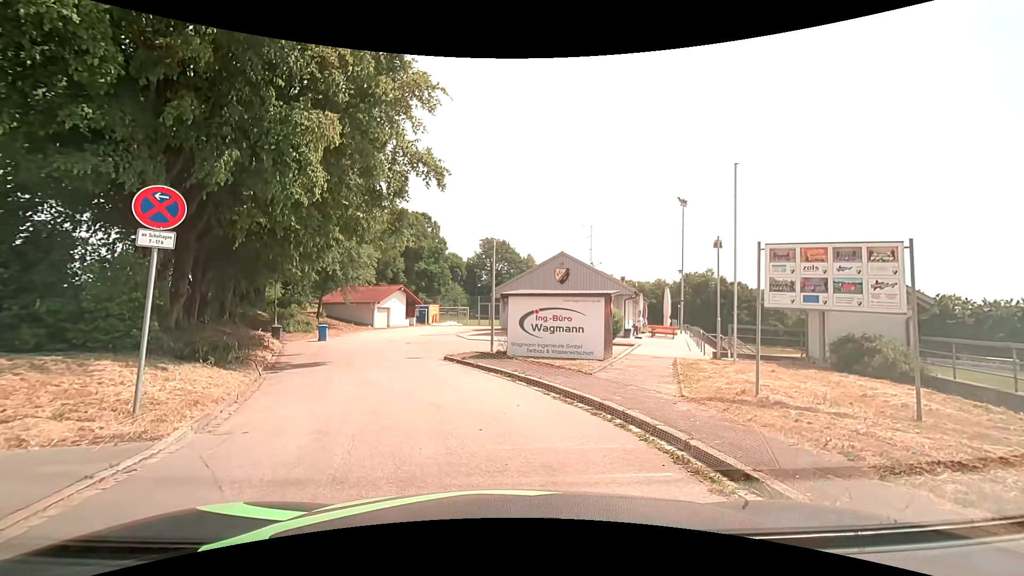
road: service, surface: asphalt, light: Day
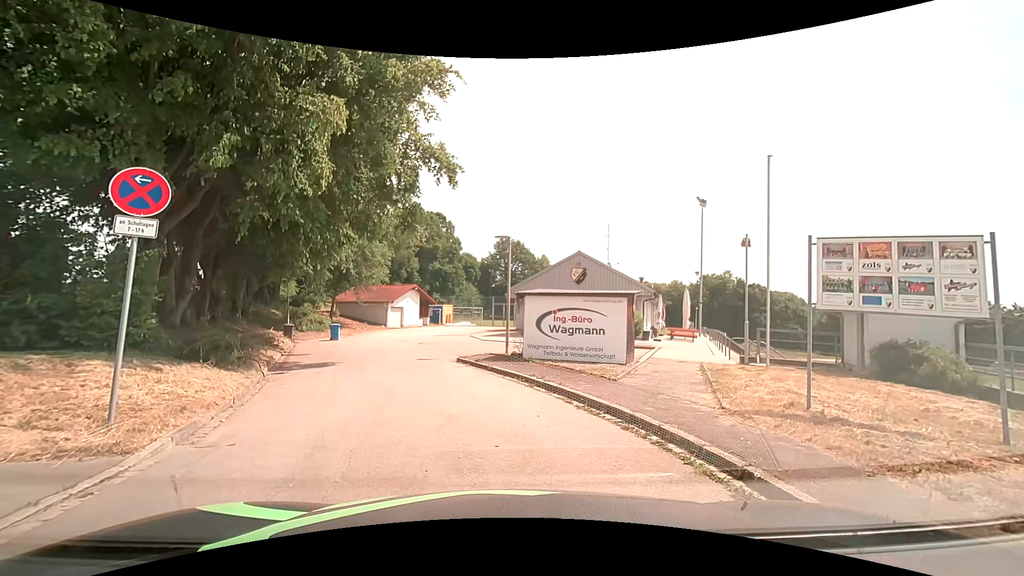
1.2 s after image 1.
(0.0, +0.8) m; 0°
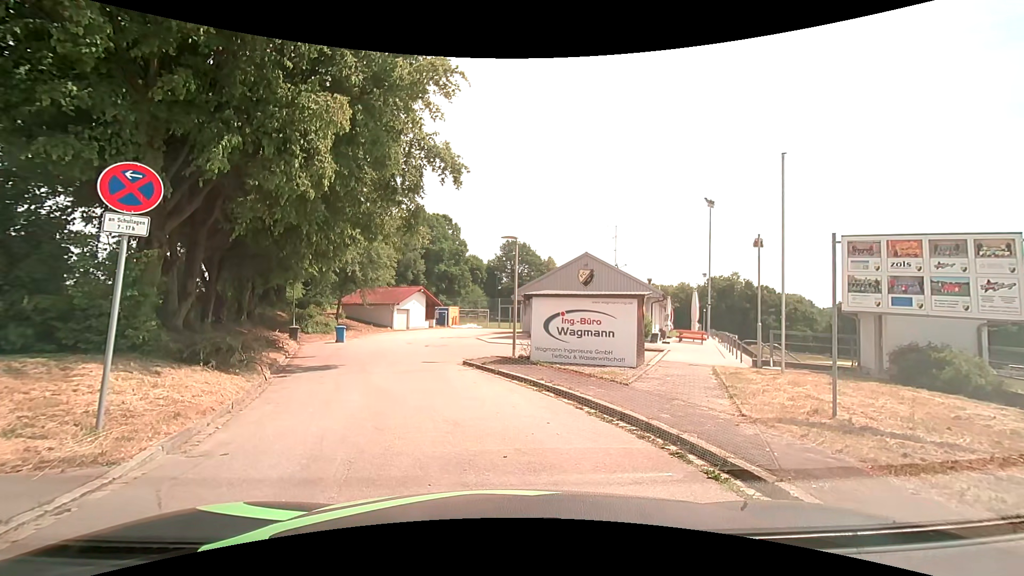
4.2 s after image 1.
(0.0, +0.4) m; 0°
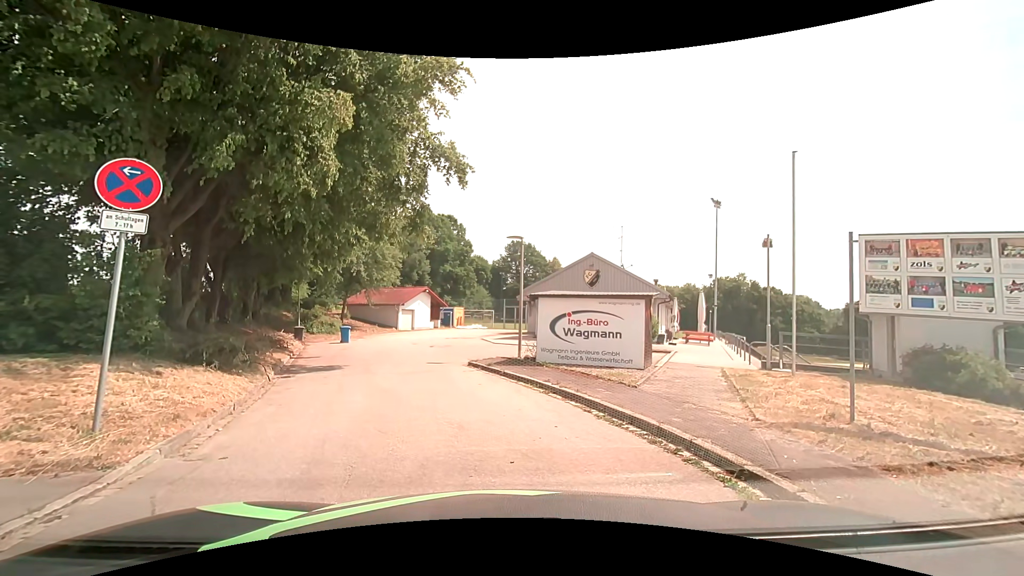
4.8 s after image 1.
(0.0, +0.2) m; 0°
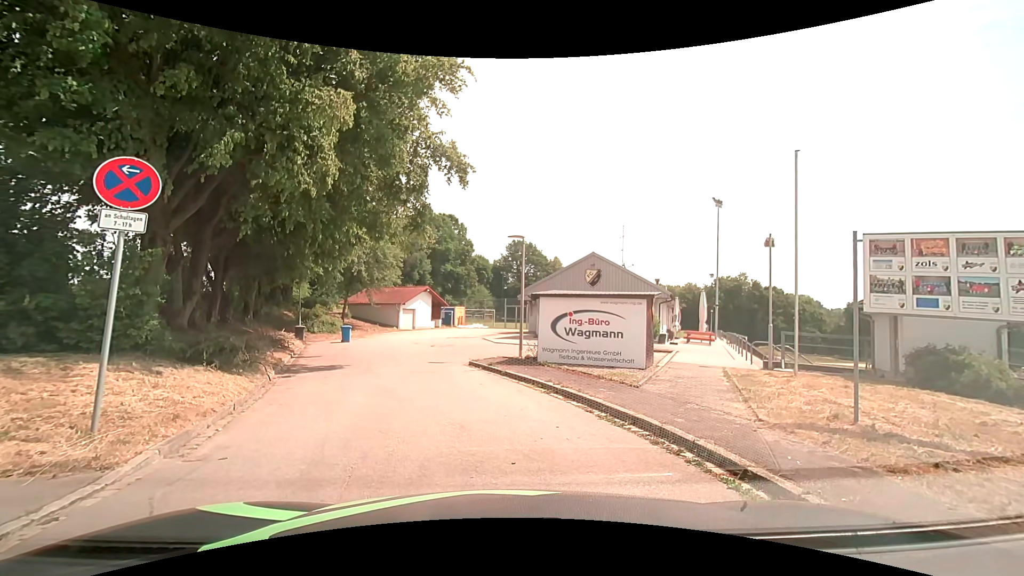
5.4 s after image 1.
(0.0, +0.1) m; 0°
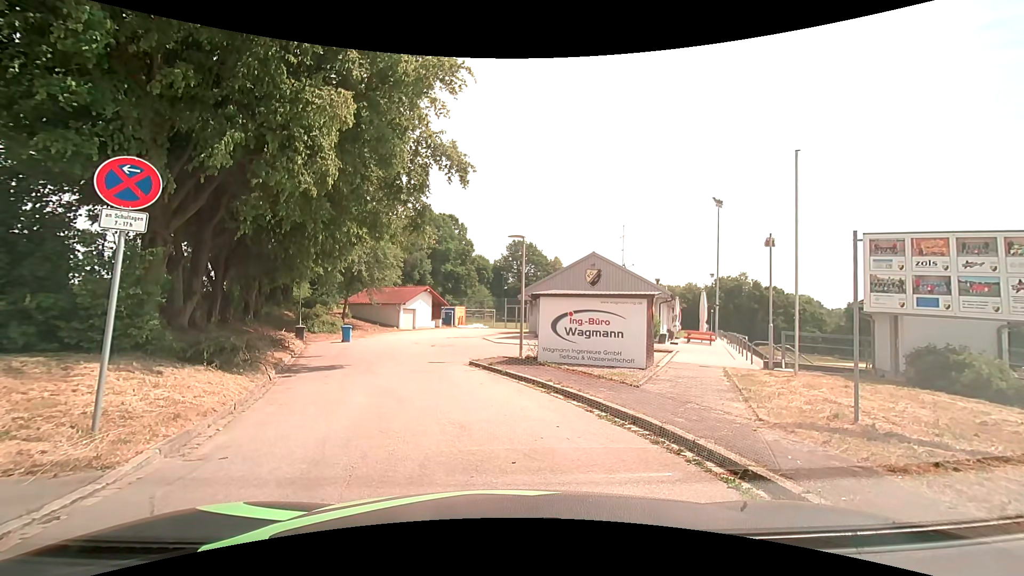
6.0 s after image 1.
(0.0, 0.0) m; 0°
